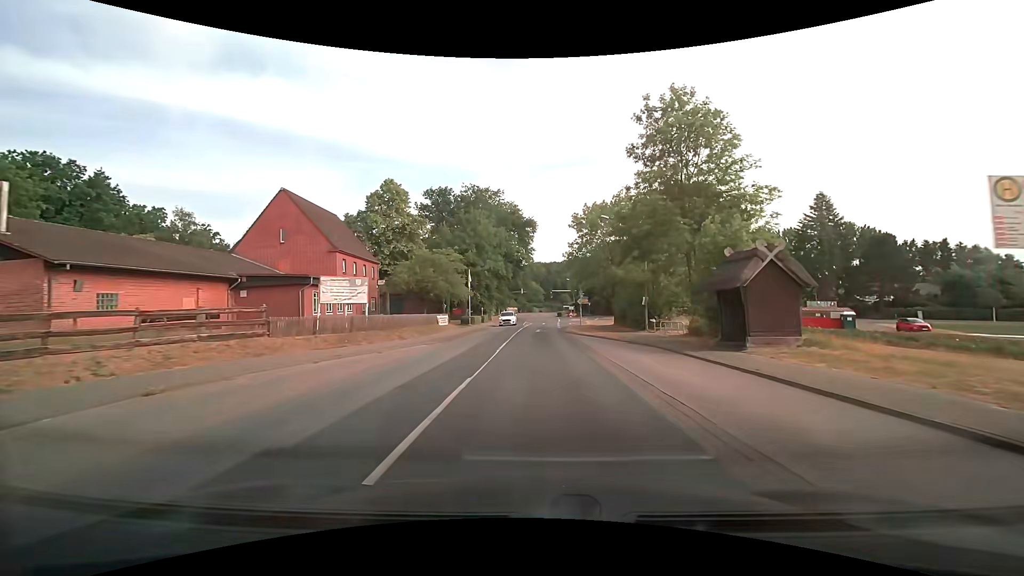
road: secondary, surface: asphalt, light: Day
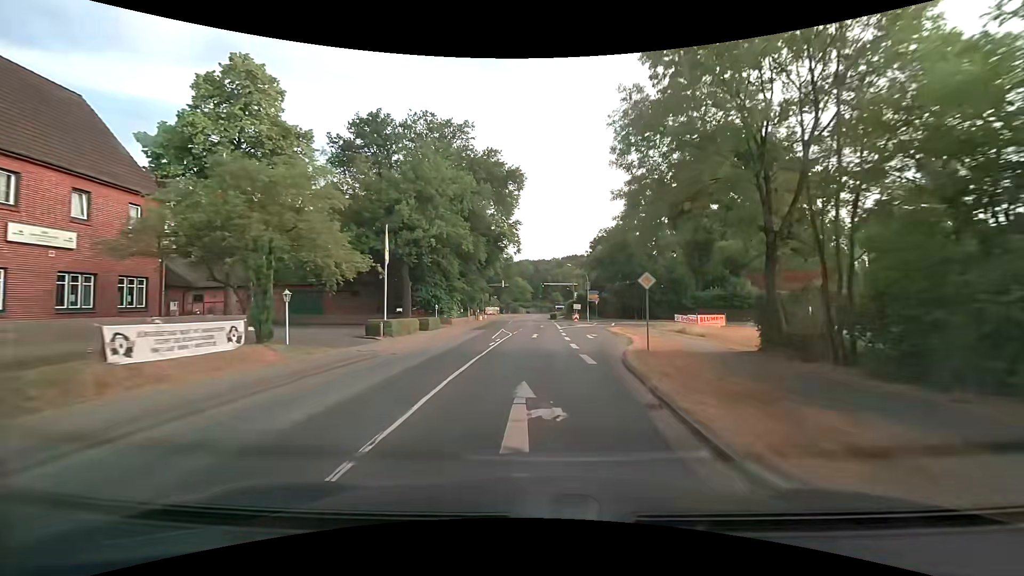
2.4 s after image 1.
(+0.4, +31.2) m; +2°
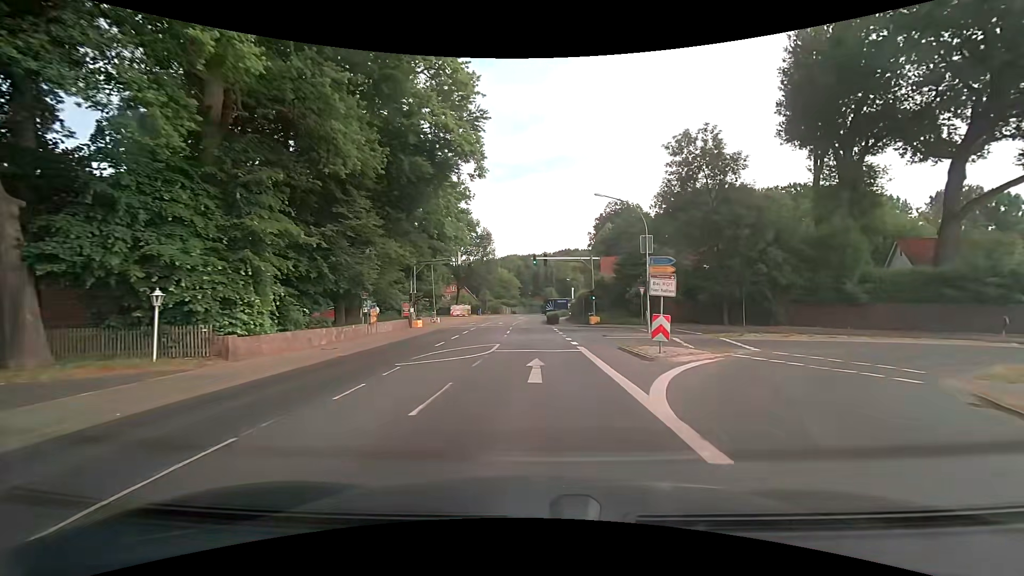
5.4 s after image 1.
(+0.7, +39.0) m; +1°
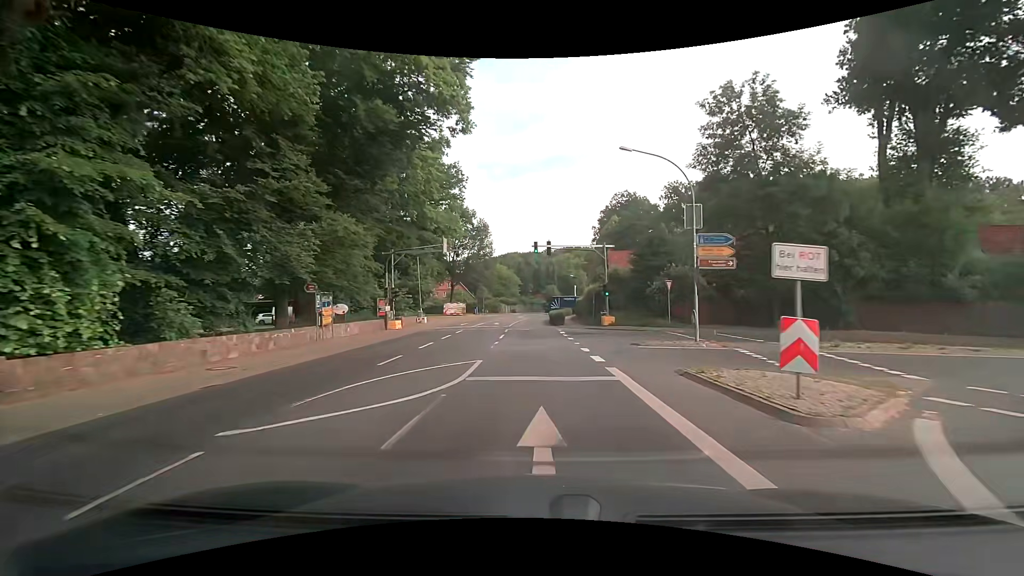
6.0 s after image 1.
(0.0, +7.5) m; 0°
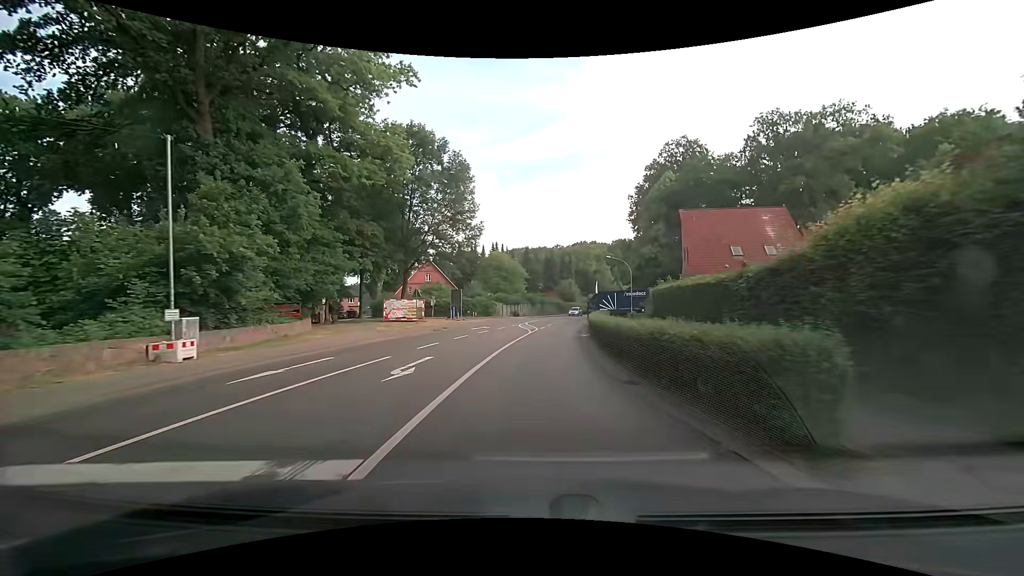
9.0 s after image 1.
(-0.2, +35.7) m; 0°
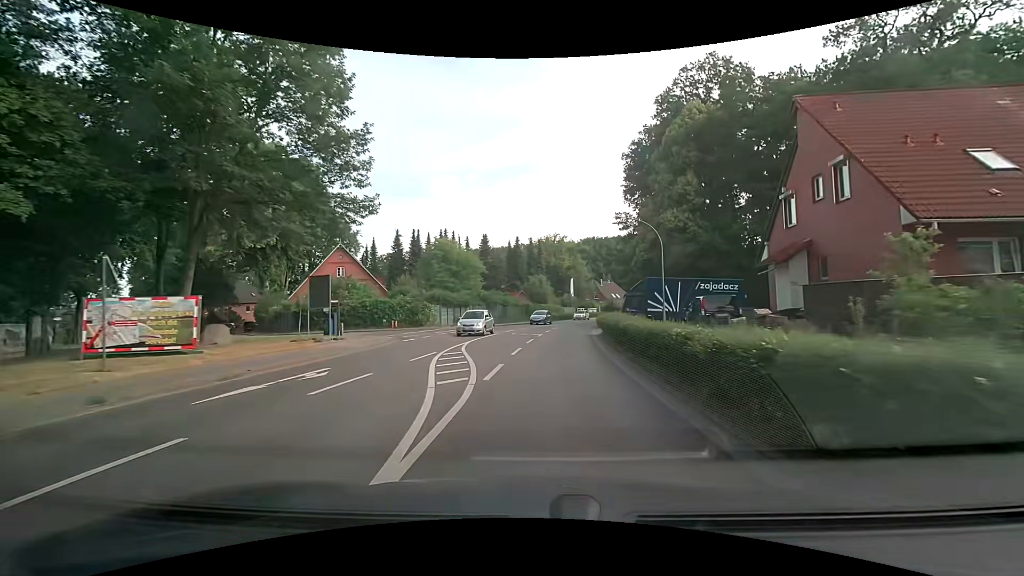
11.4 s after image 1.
(+0.2, +26.1) m; +3°
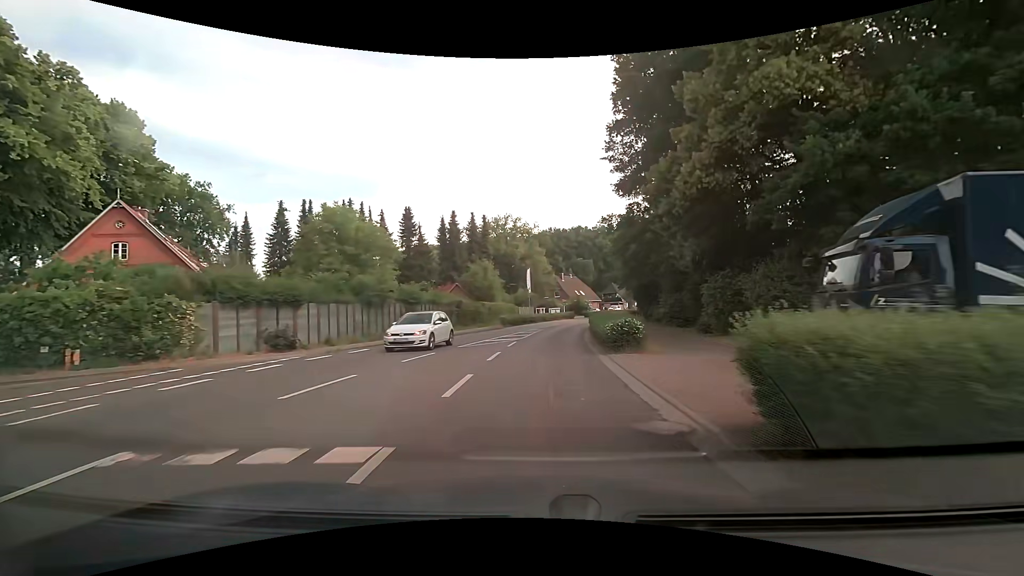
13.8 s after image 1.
(+1.4, +26.2) m; +5°
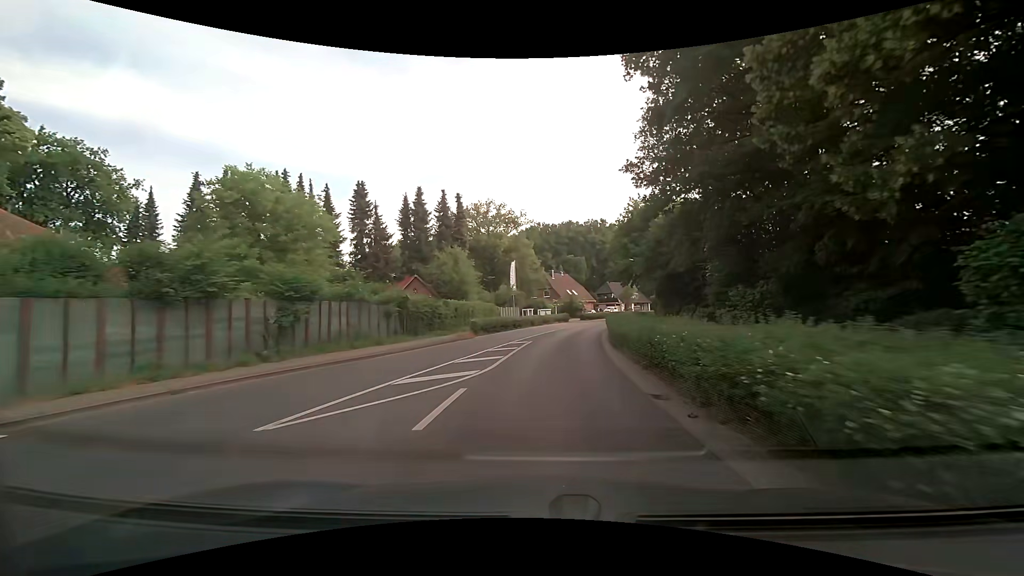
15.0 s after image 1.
(+0.1, +13.9) m; +1°
(0, +10) (+1, +20) (+2, +30) (+3, +40) (+5, +50) (+8, +59) (+11, +69) (+15, +78) (+19, +87) (+23, +96) m
